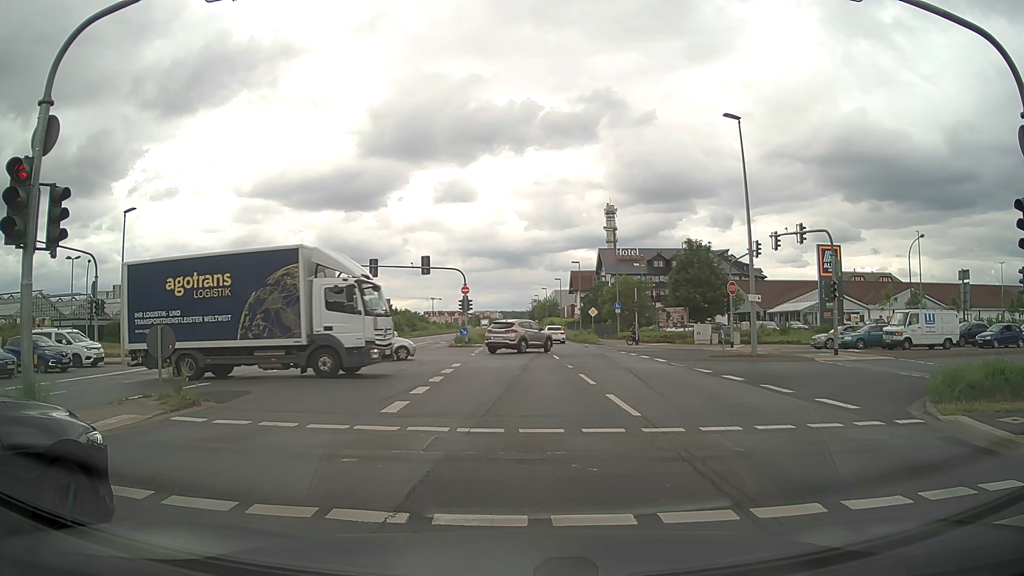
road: primary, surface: asphalt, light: Day
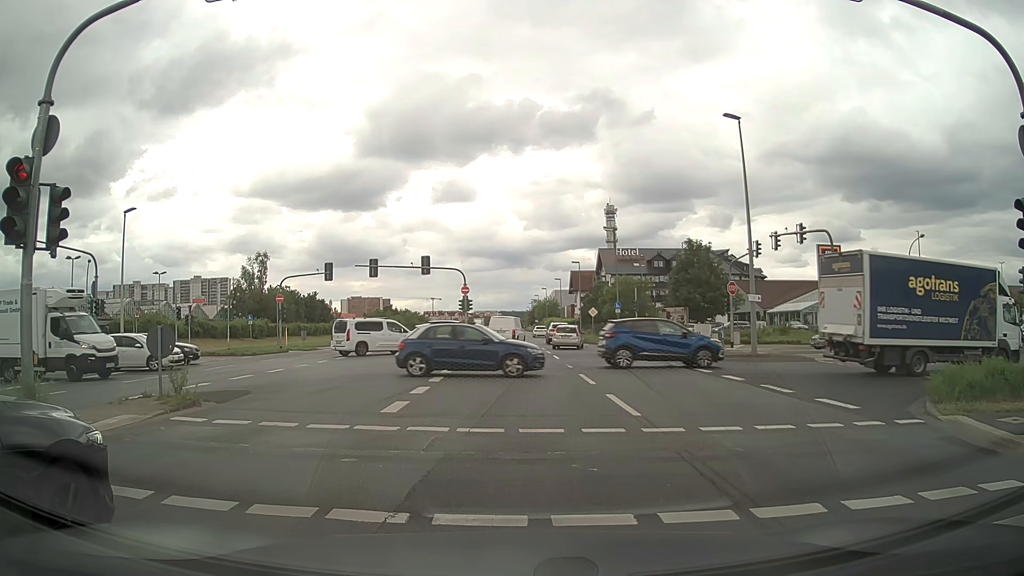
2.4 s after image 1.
(0.0, 0.0) m; 0°
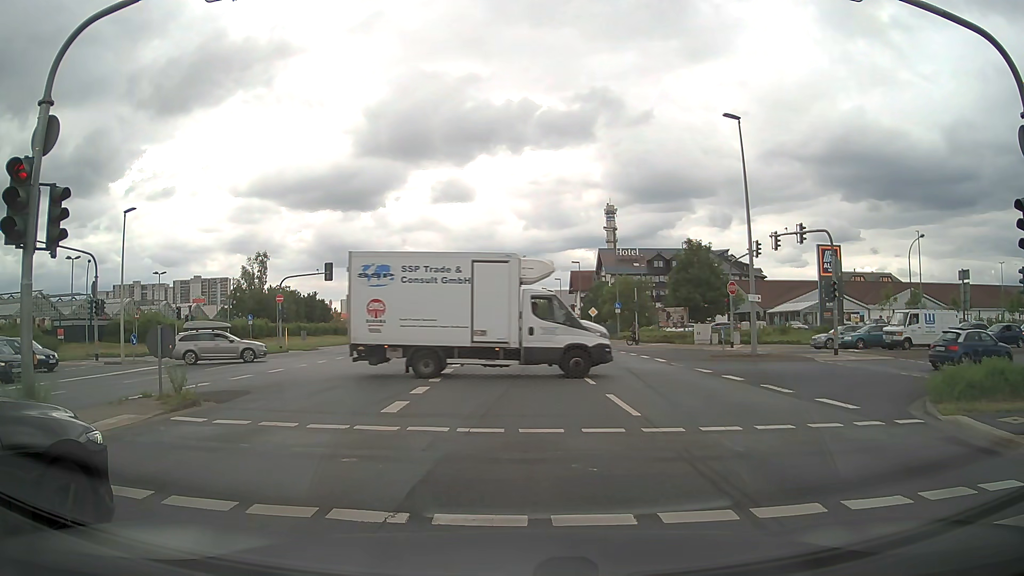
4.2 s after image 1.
(0.0, 0.0) m; 0°
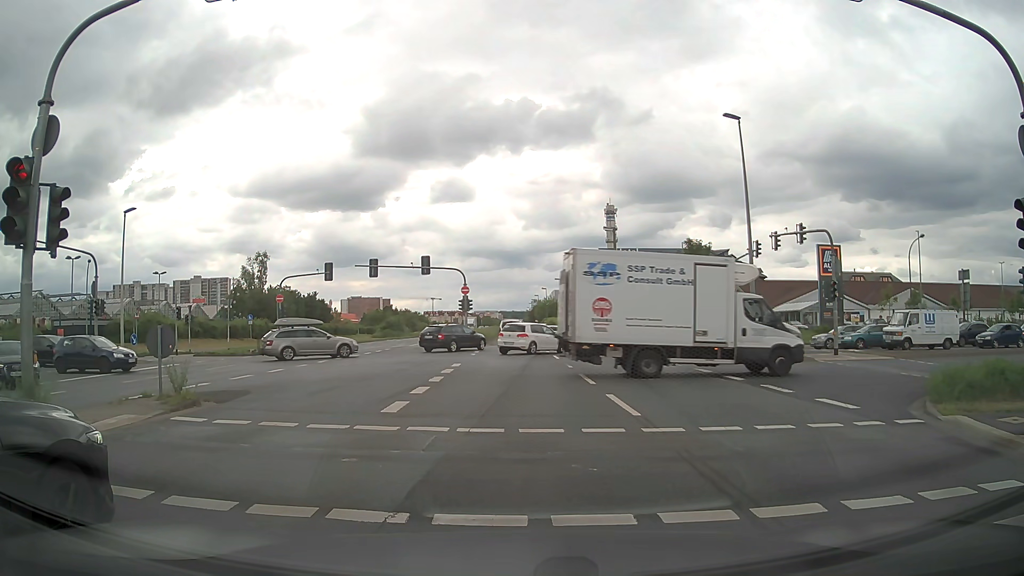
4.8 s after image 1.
(0.0, 0.0) m; 0°
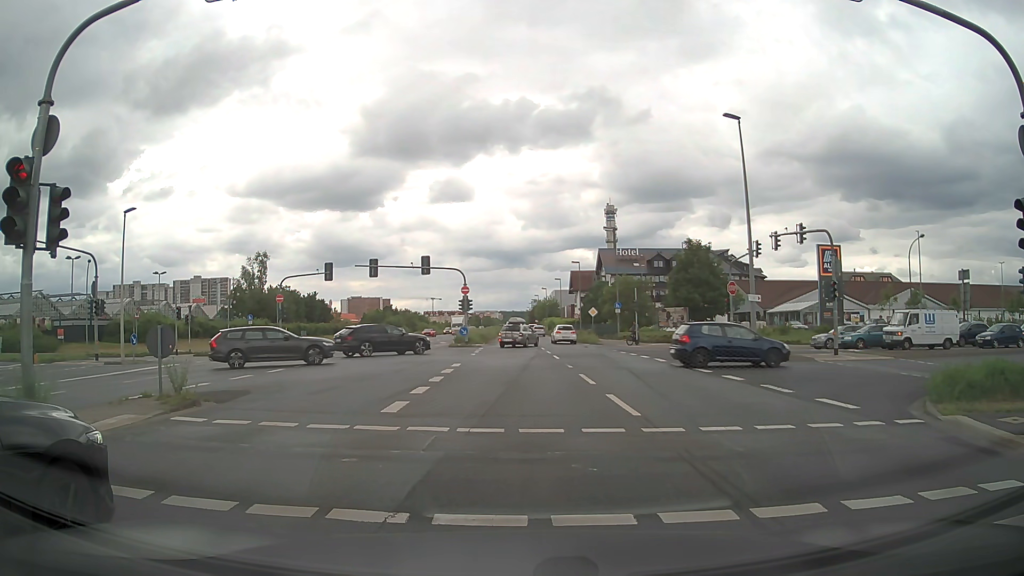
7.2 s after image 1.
(0.0, 0.0) m; 0°
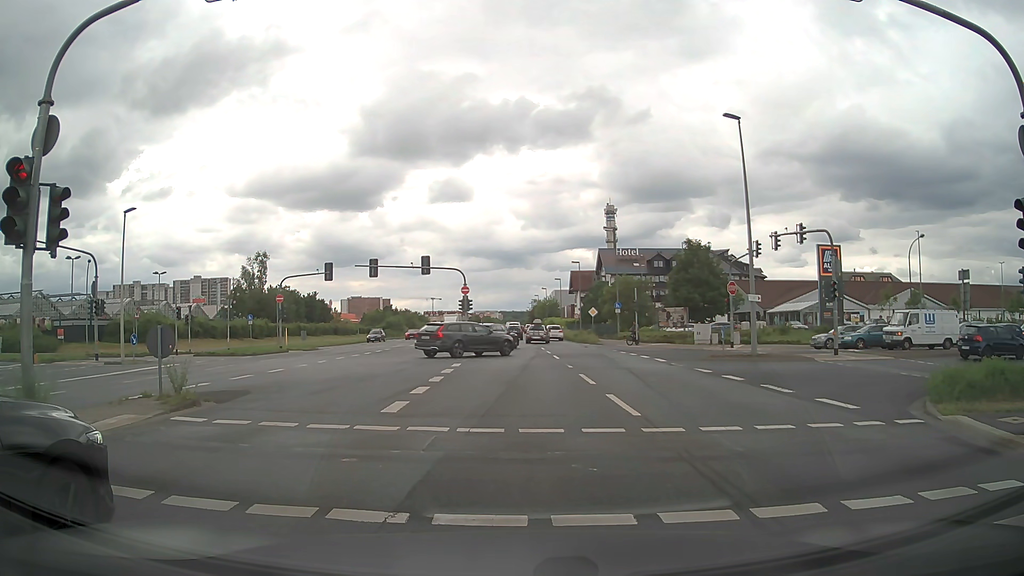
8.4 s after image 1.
(0.0, 0.0) m; 0°
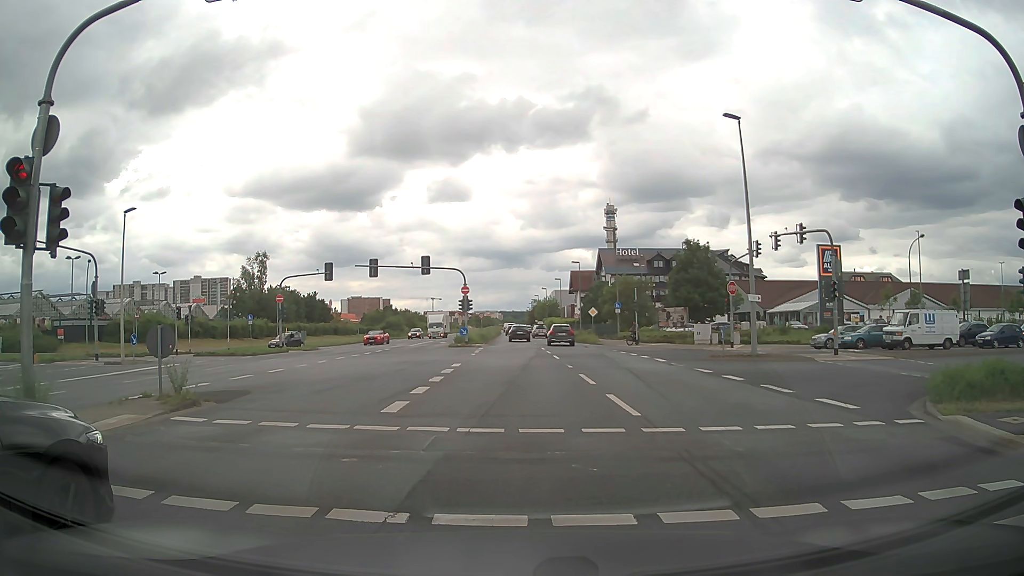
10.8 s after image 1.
(0.0, 0.0) m; 0°
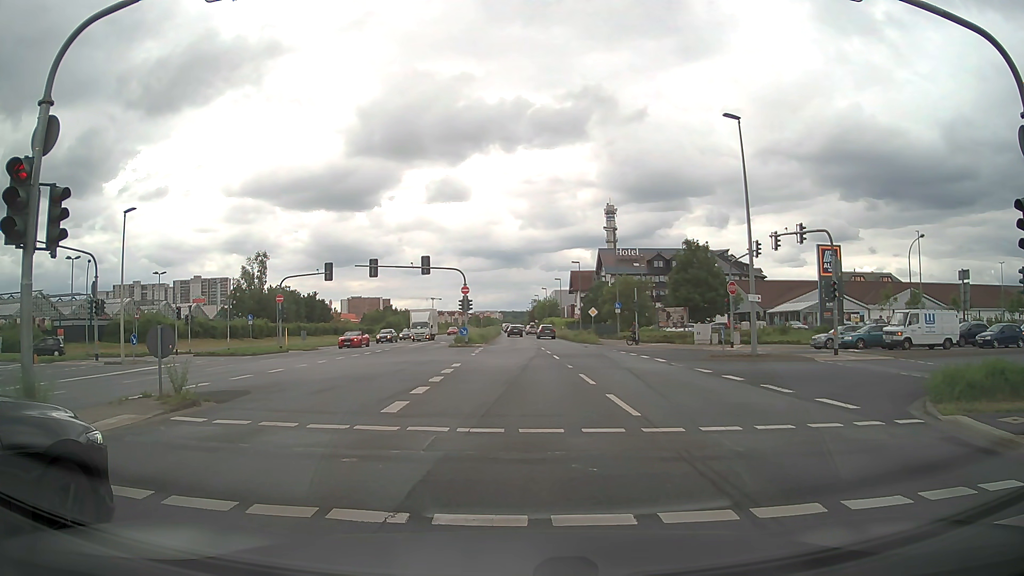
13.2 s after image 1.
(0.0, 0.0) m; 0°
(0, +10) (0, +20) (0, +30) (0, +40) (0, +50) (0, +60) (0, +70) (0, +80) (-1, +90) (-1, +100) m
